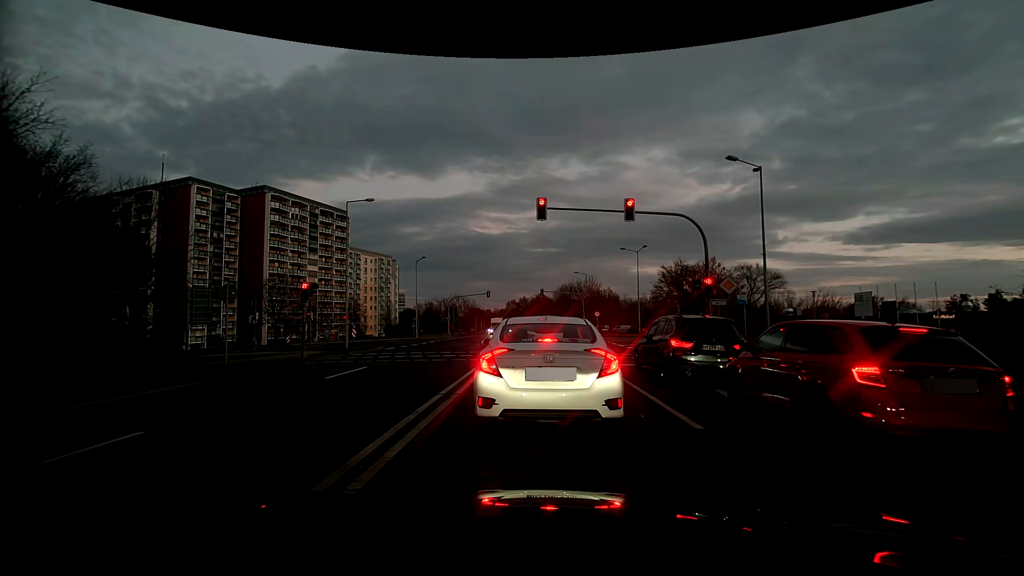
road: secondary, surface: asphalt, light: Dusk
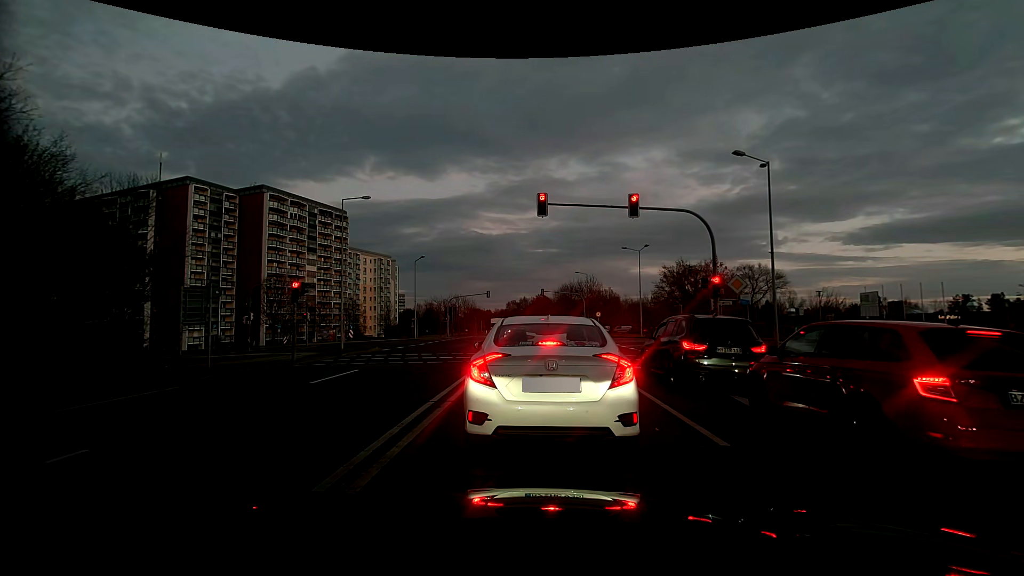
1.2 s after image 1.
(0.0, +0.8) m; 0°
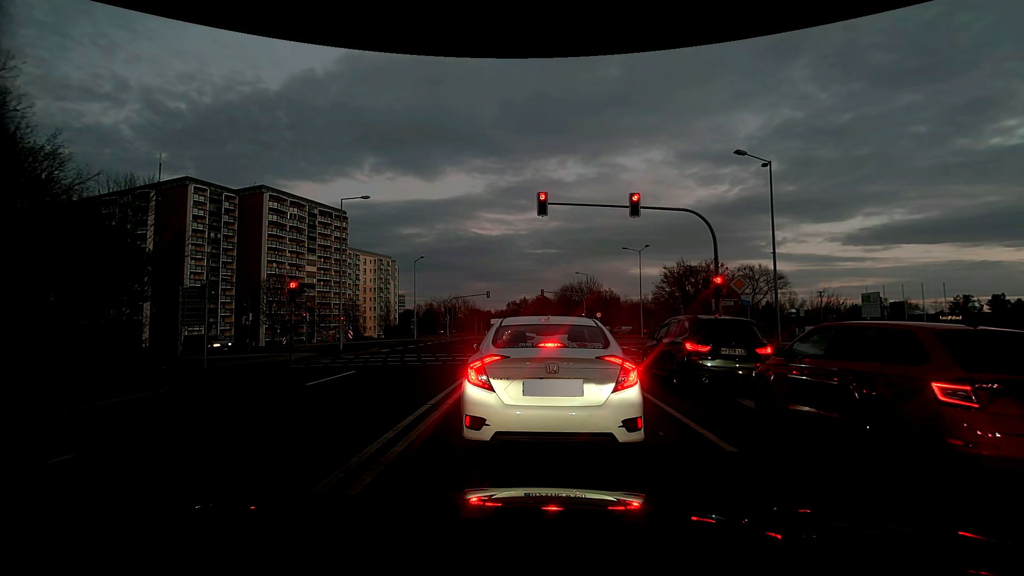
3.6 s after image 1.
(0.0, +0.2) m; 0°
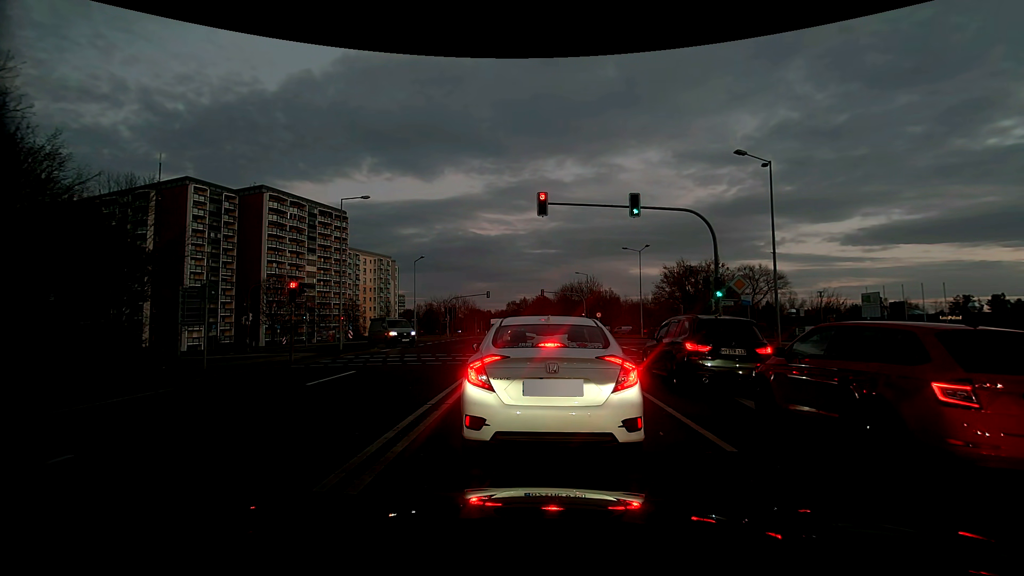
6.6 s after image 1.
(0.0, 0.0) m; 0°
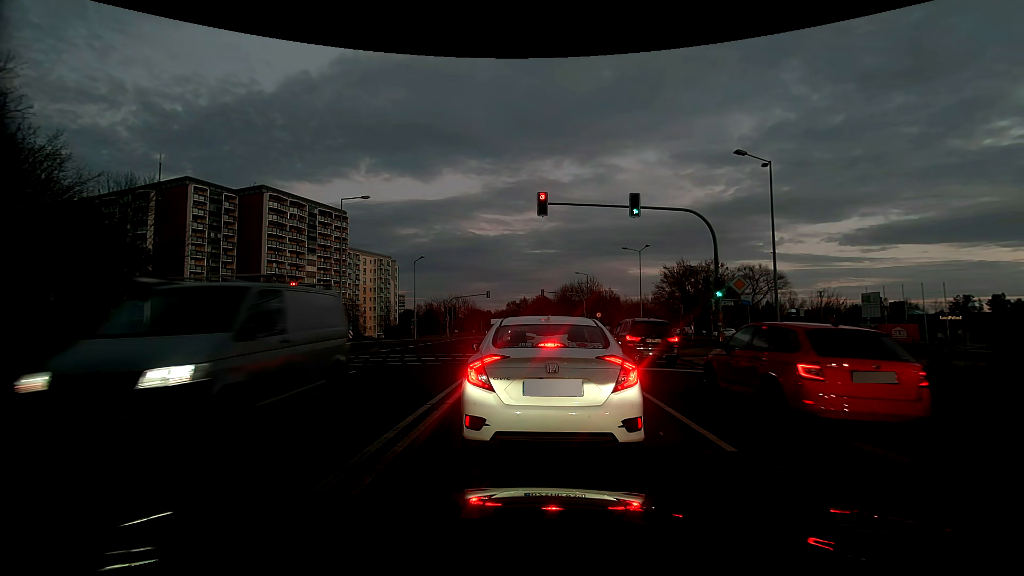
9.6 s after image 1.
(0.0, 0.0) m; 0°
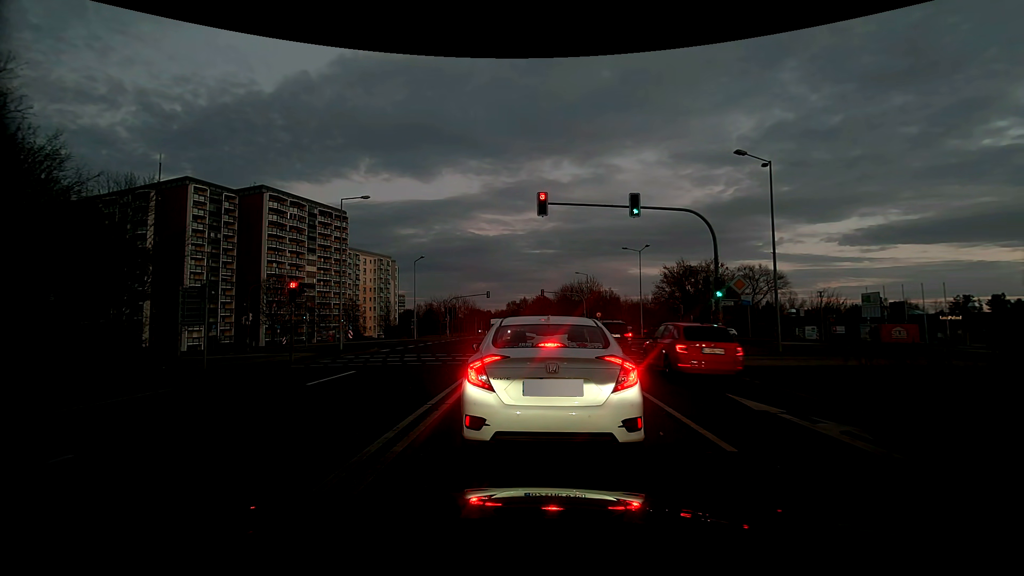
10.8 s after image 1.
(0.0, 0.0) m; 0°
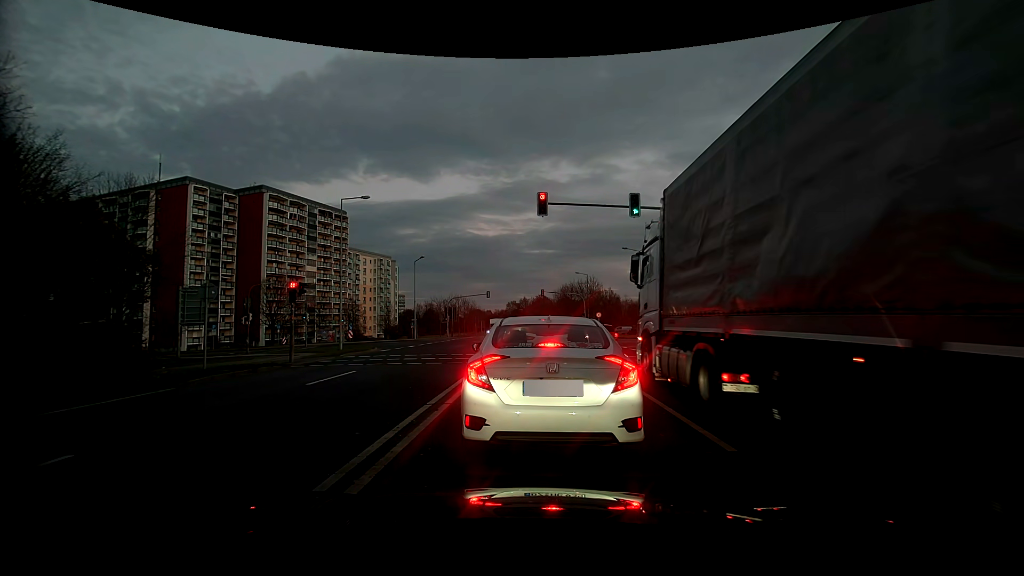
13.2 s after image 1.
(0.0, 0.0) m; 0°
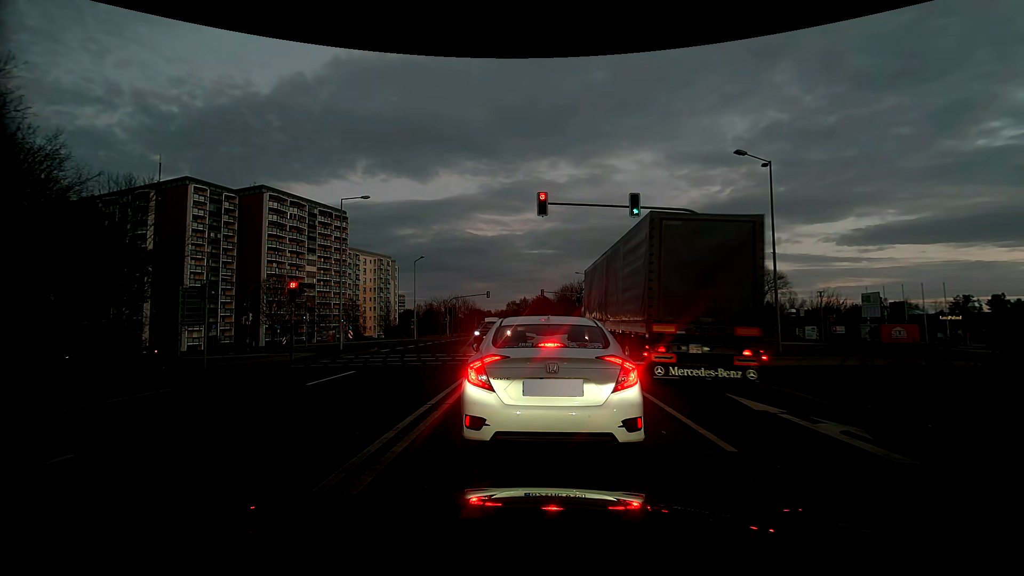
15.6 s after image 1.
(0.0, 0.0) m; 0°
